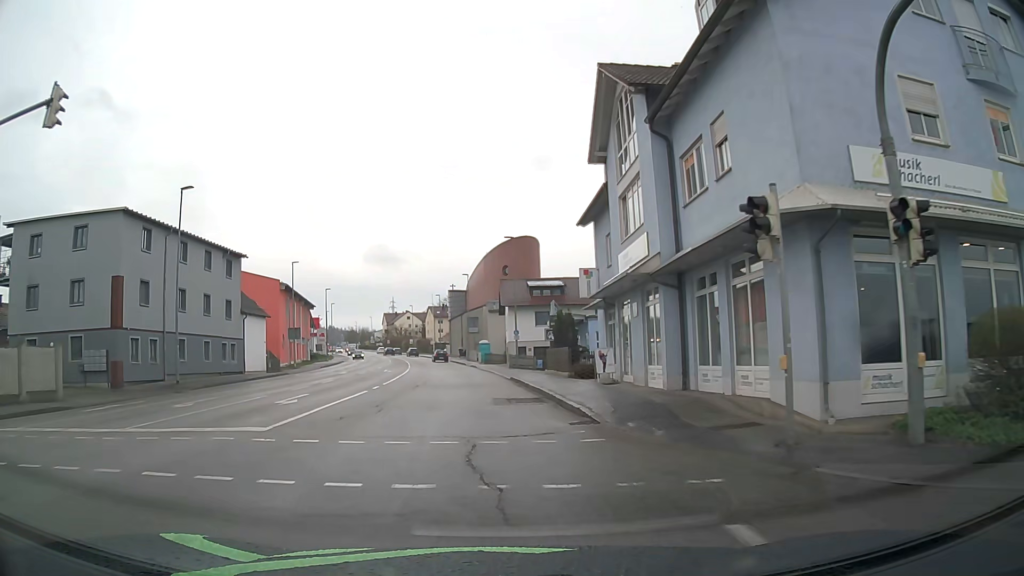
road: tertiary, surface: asphalt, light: Day
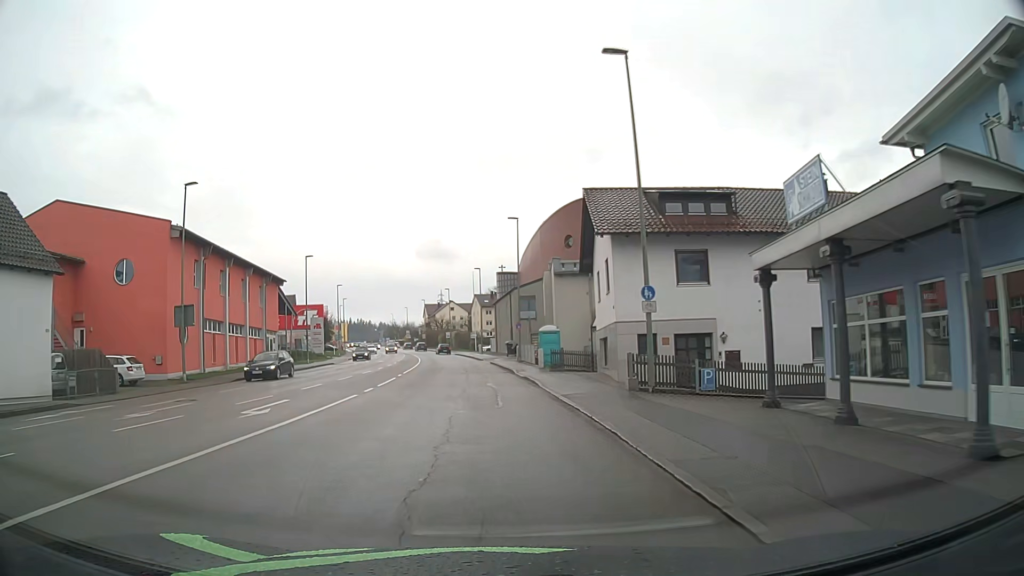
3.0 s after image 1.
(-1.7, +33.3) m; -5°
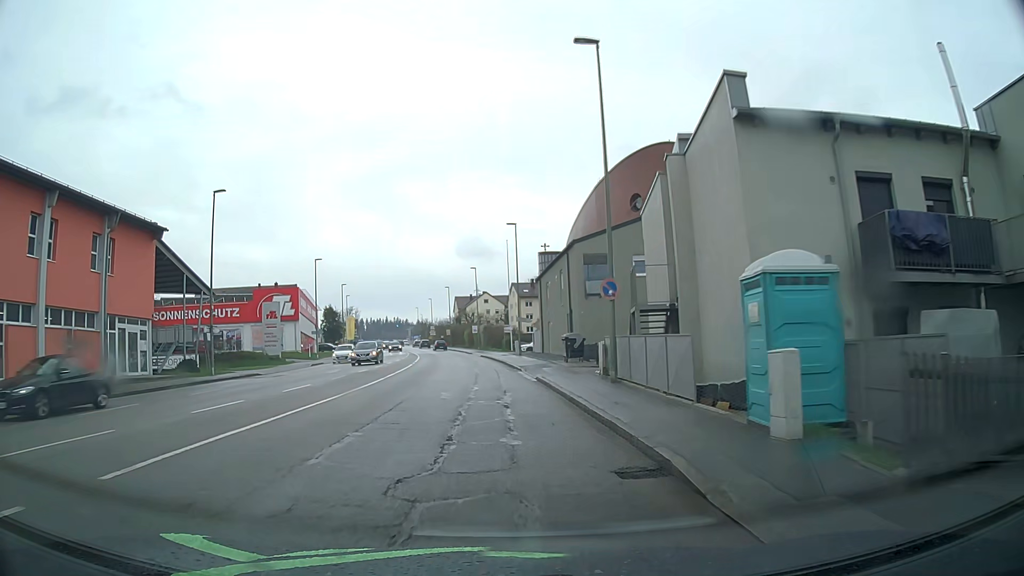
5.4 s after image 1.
(-0.9, +29.1) m; -4°
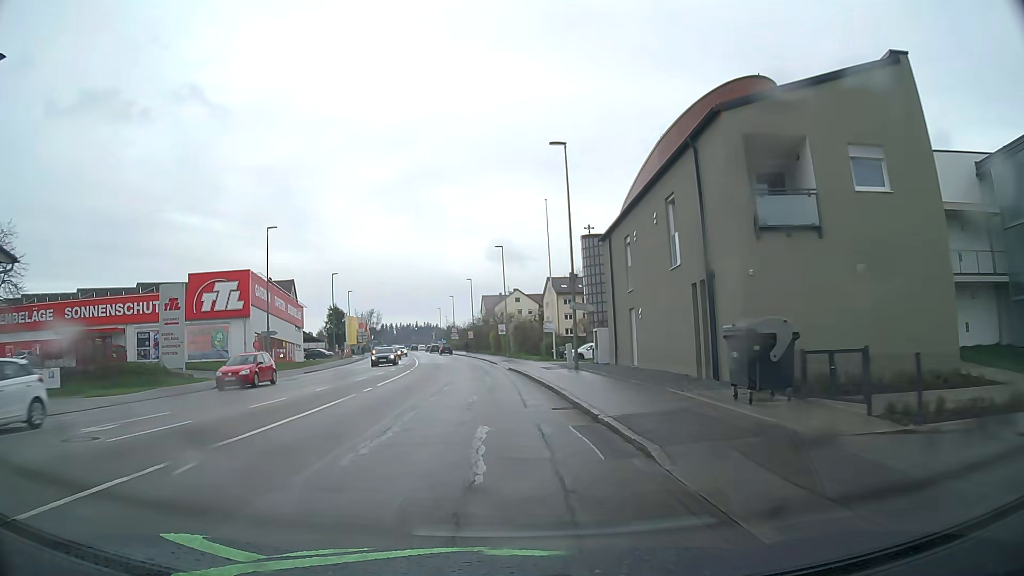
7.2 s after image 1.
(-0.5, +22.6) m; -2°
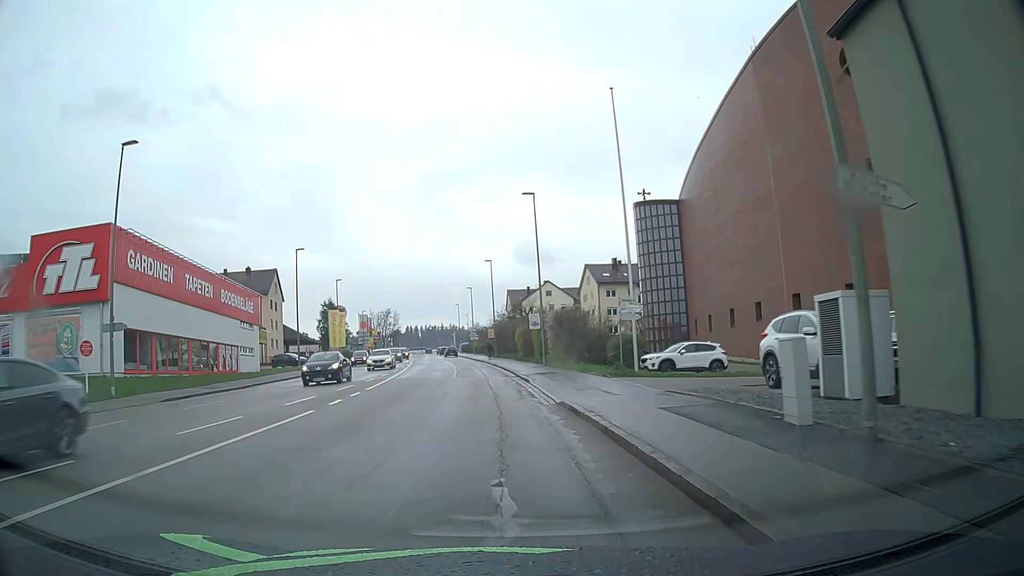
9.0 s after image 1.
(-0.7, +22.9) m; -3°
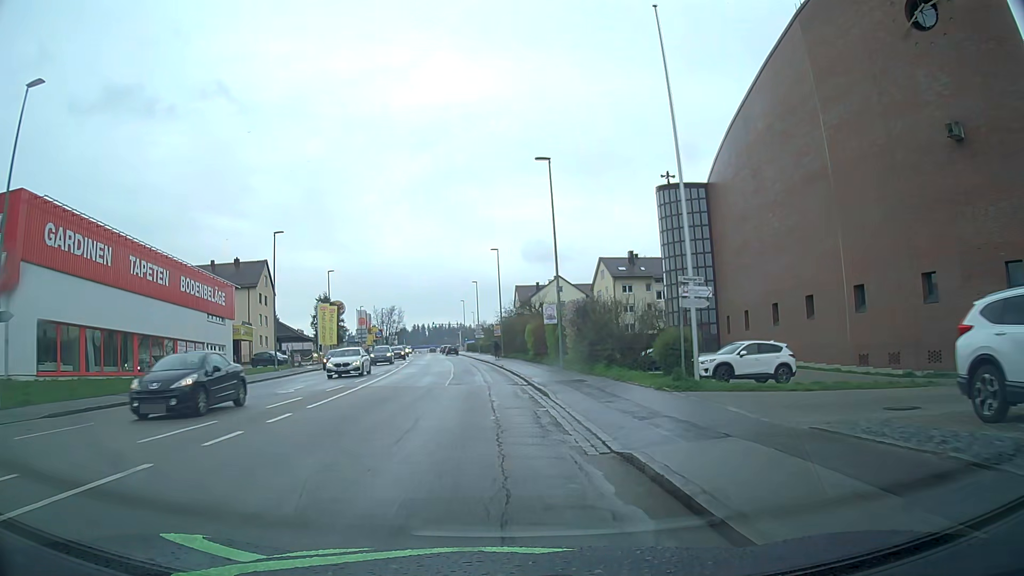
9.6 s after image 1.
(0.0, +7.6) m; -1°
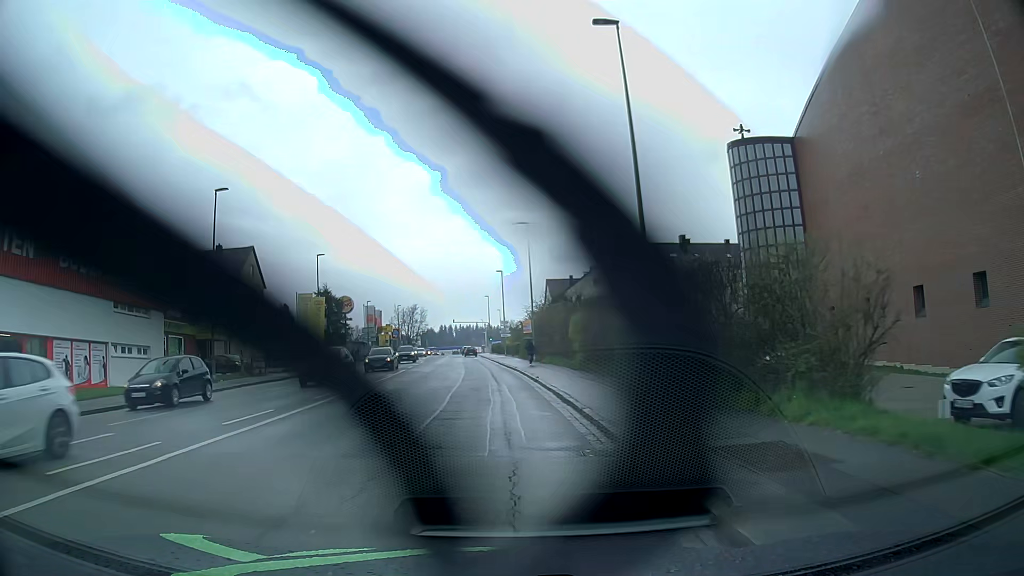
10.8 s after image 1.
(-0.3, +15.2) m; -2°
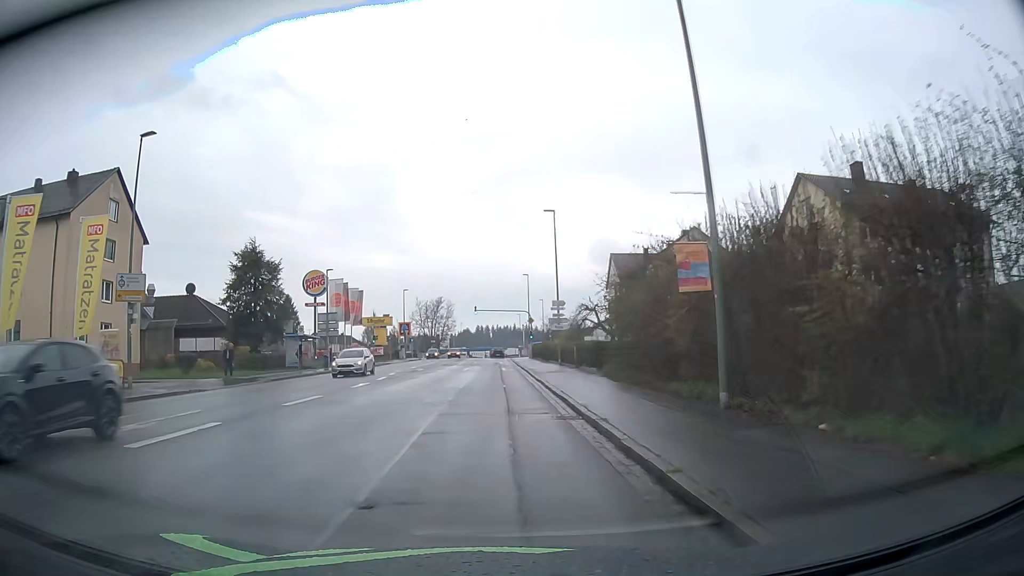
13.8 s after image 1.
(-0.9, +37.8) m; -3°
